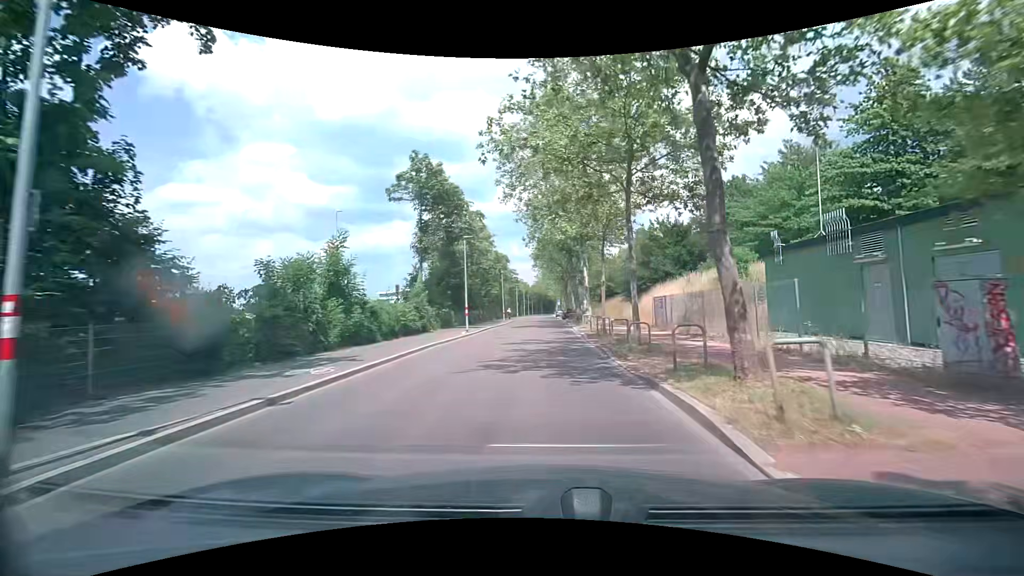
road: tertiary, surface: asphalt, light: Day
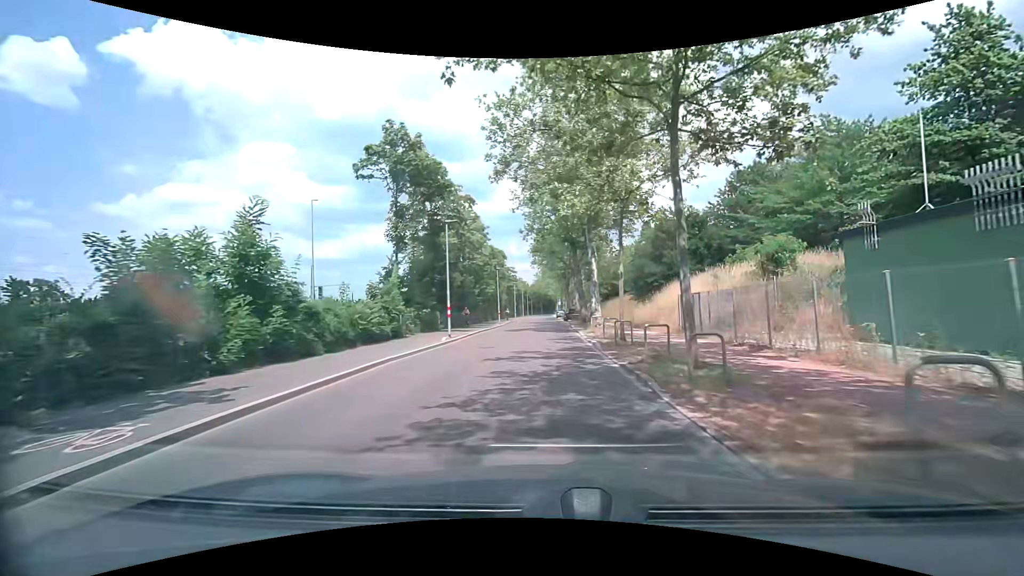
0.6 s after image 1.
(+0.1, +5.9) m; +1°
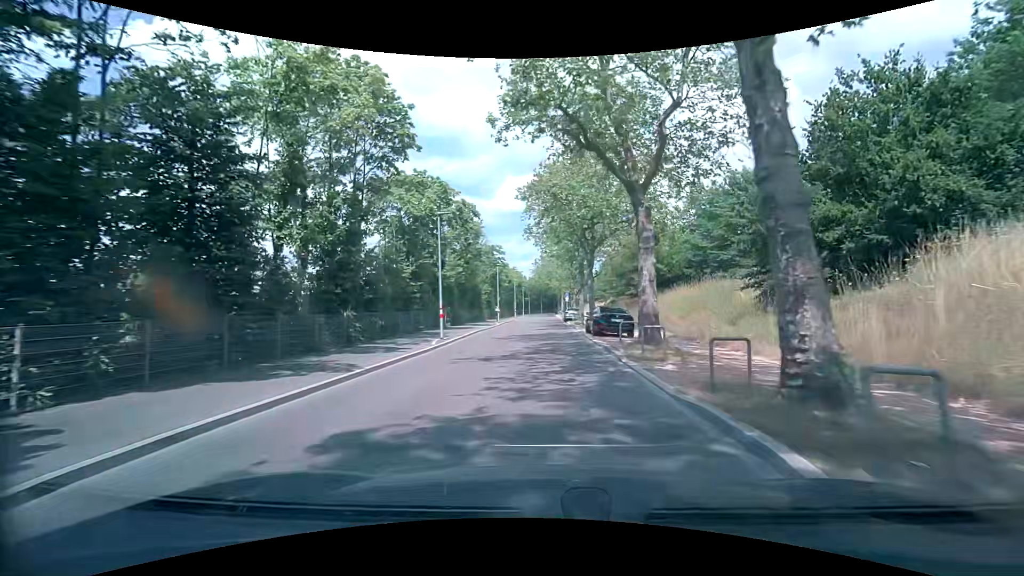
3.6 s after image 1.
(-0.2, +30.6) m; -1°
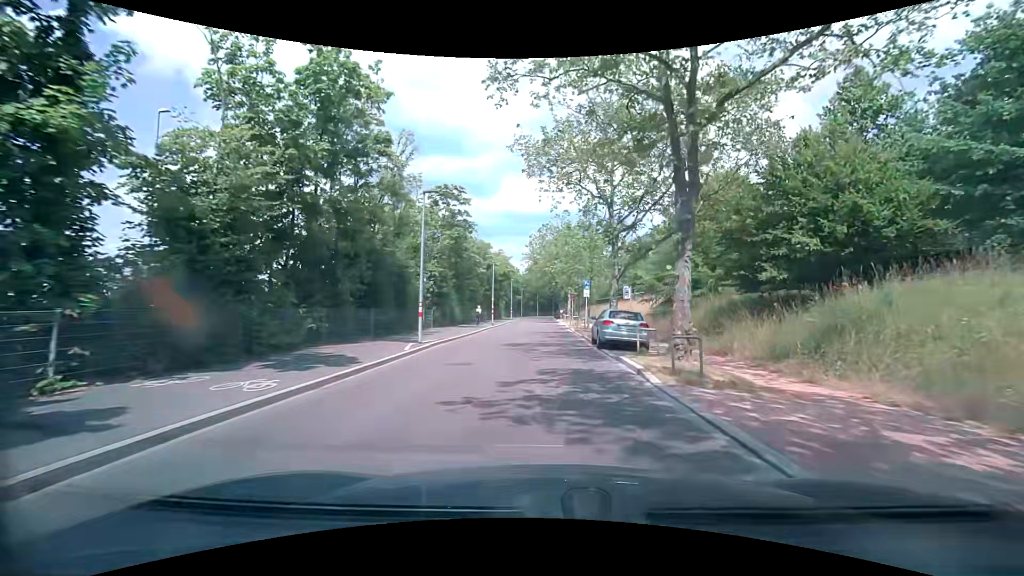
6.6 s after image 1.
(-0.1, +32.1) m; +1°
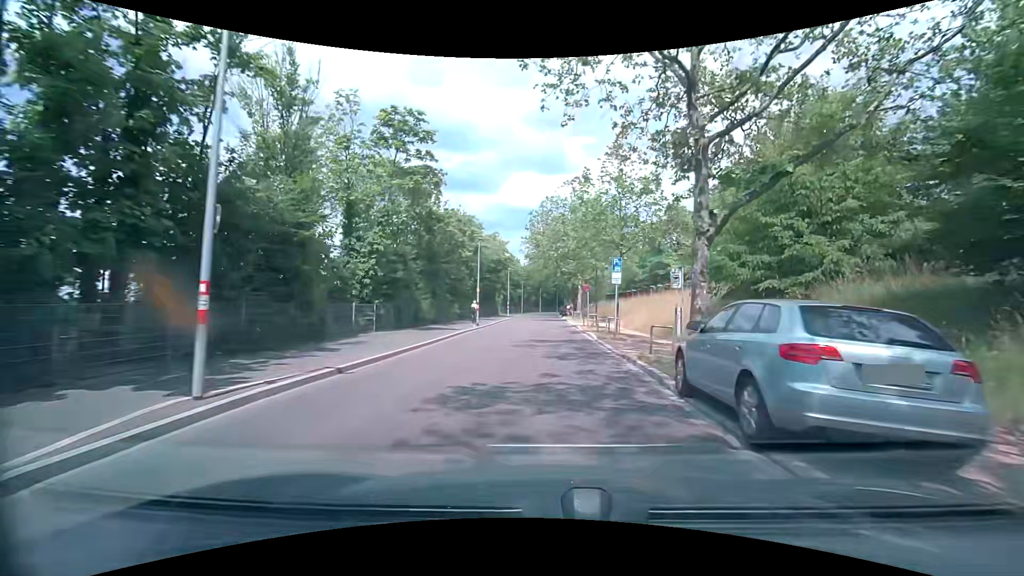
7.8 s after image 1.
(-0.1, +12.6) m; -1°
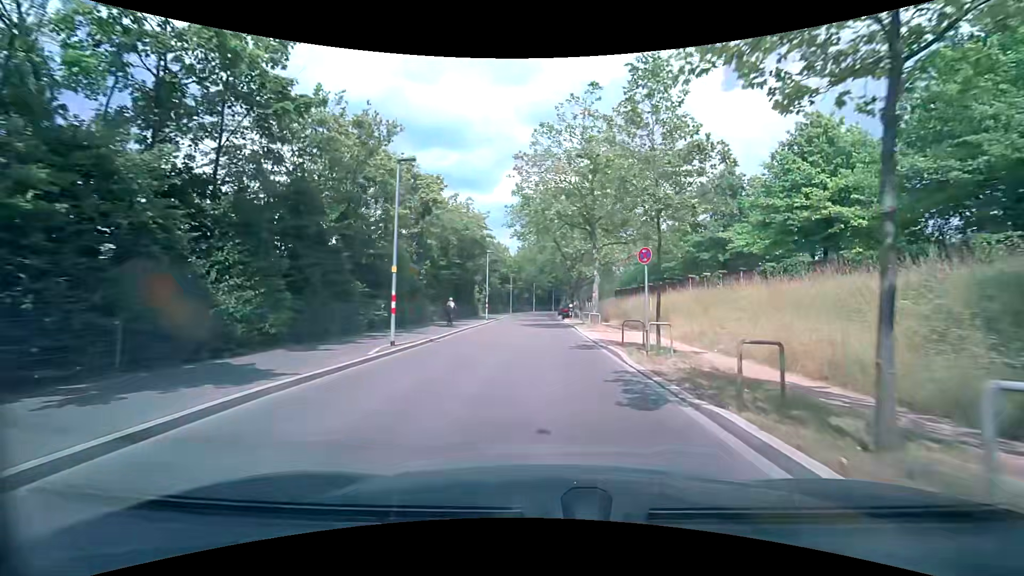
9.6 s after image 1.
(+0.3, +18.6) m; +2°
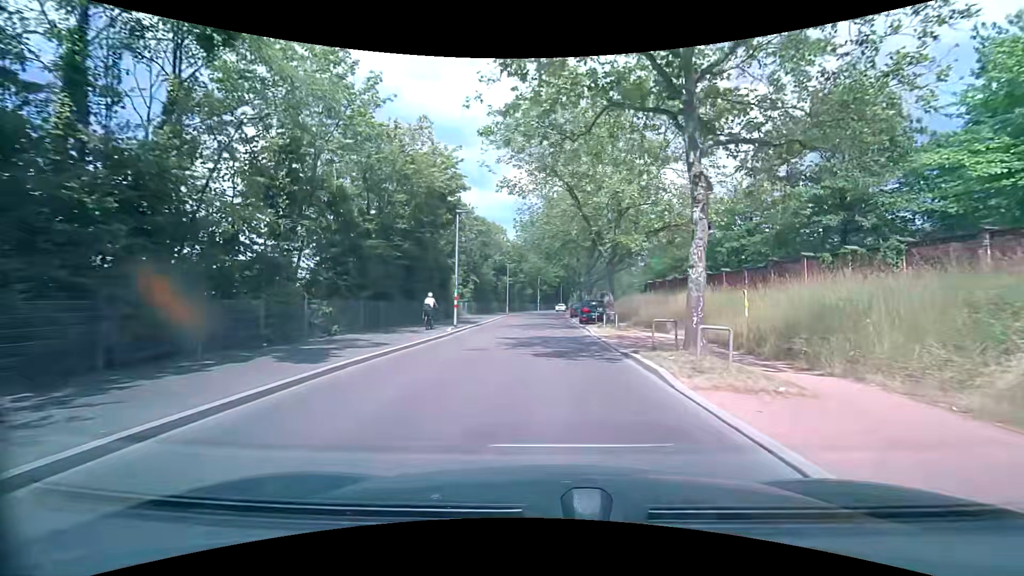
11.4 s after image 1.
(-0.5, +18.0) m; -2°
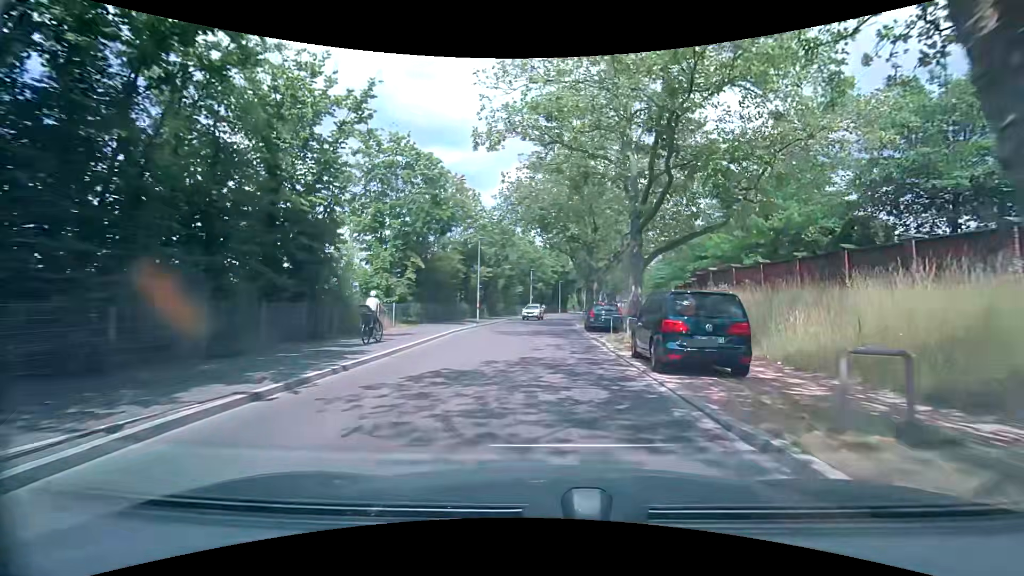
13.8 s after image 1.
(+0.3, +22.1) m; +1°
(0, +10) (0, +20) (0, +30) (+1, +40) (+1, +50) (+3, +60) (+4, +70) (+5, +80) (+7, +90) (+9, +99) m
